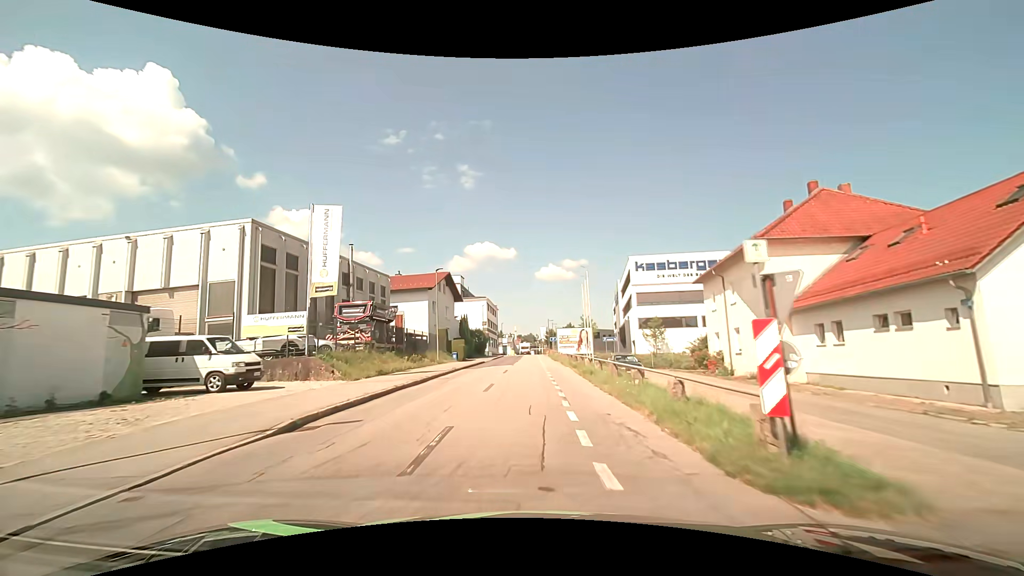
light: Day
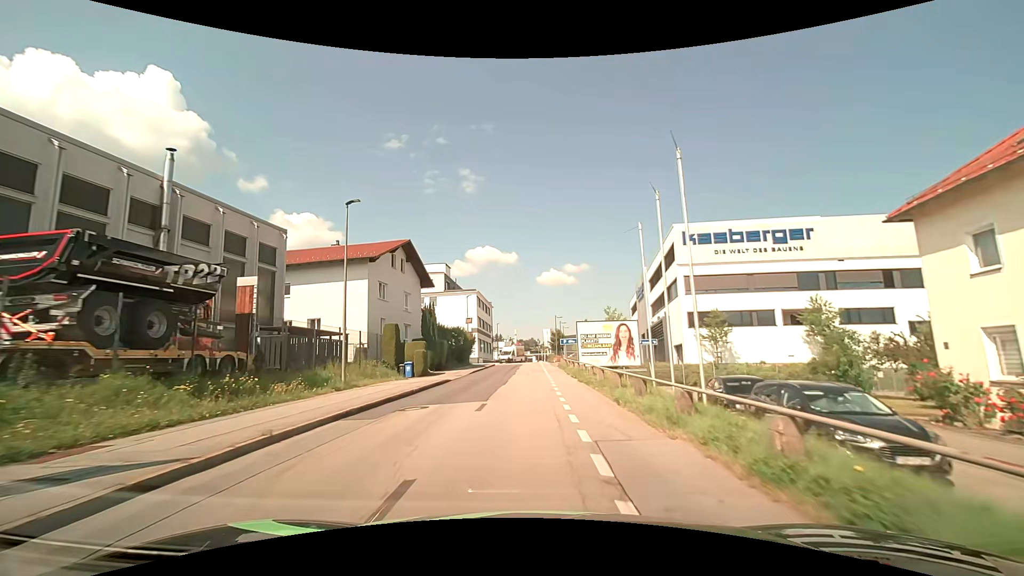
(+0.1, +21.4) m; 0°
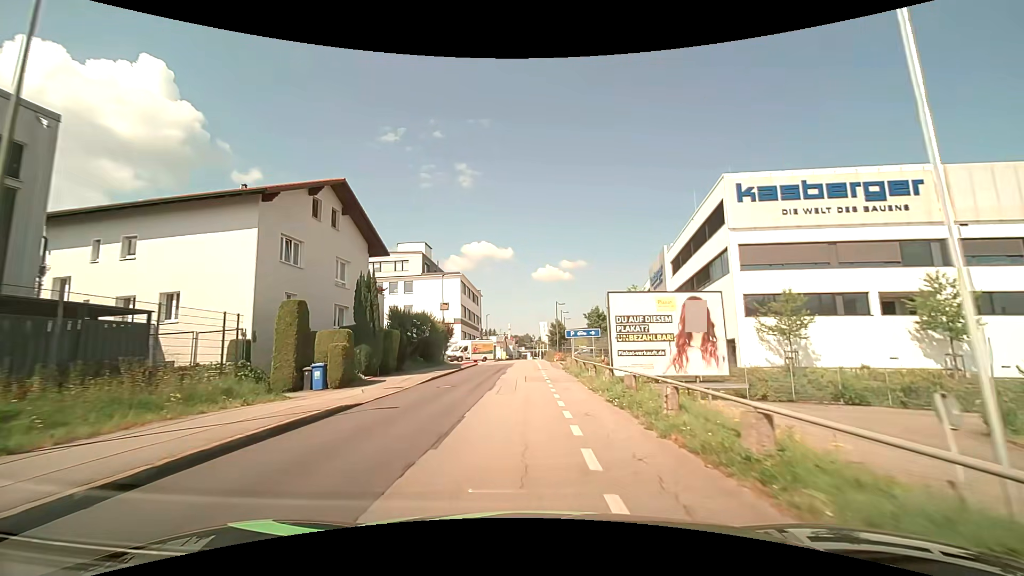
(+0.1, +13.9) m; +1°
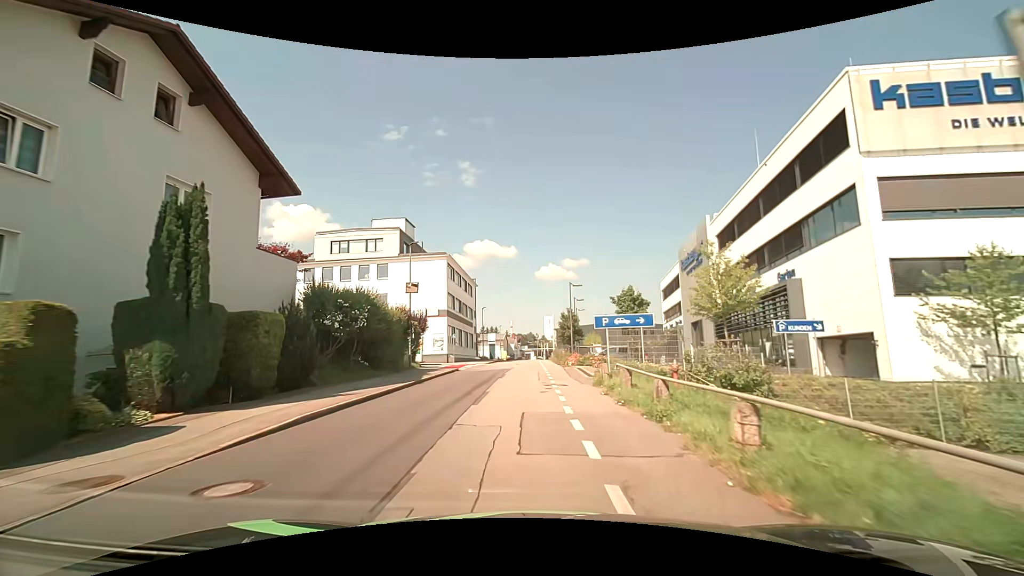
(-0.1, +13.8) m; 0°
